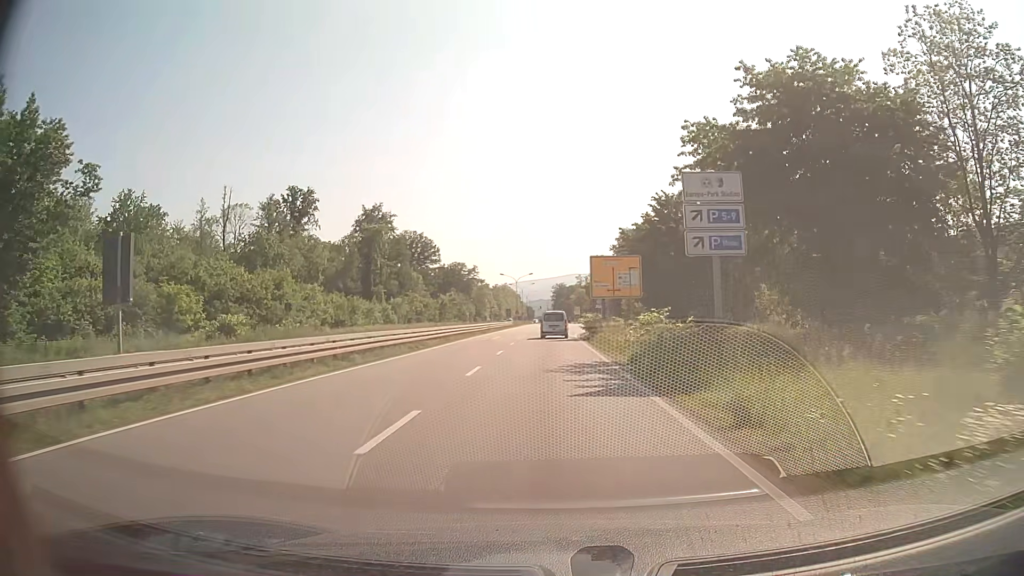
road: primary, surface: asphalt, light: Day
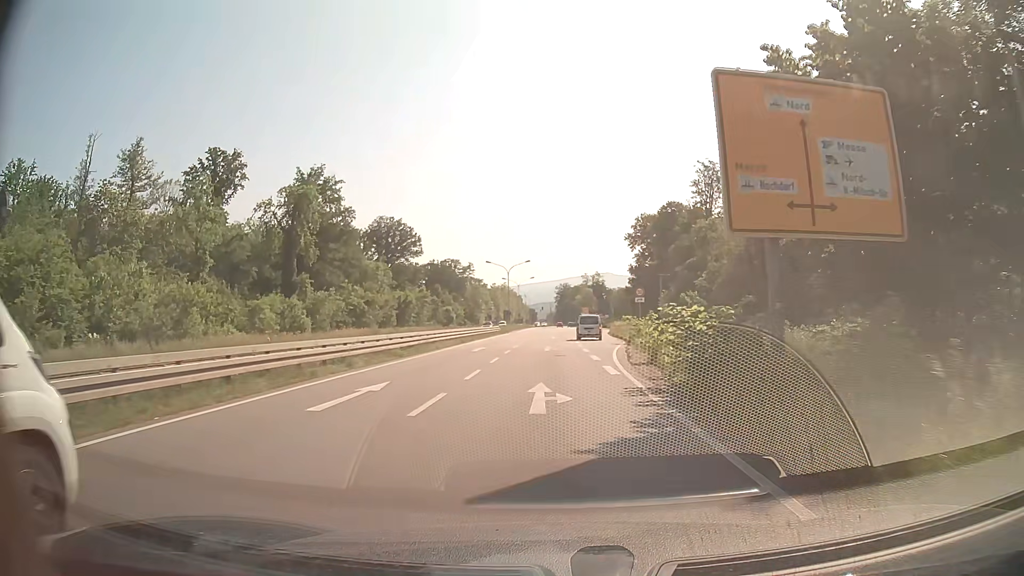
(-0.2, +33.1) m; 0°
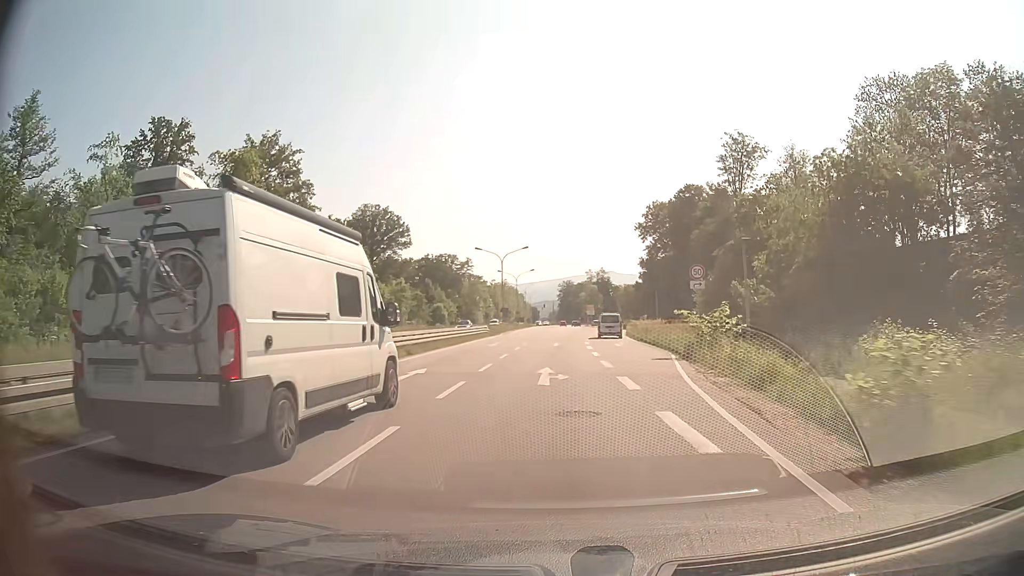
(0.0, +16.4) m; 0°
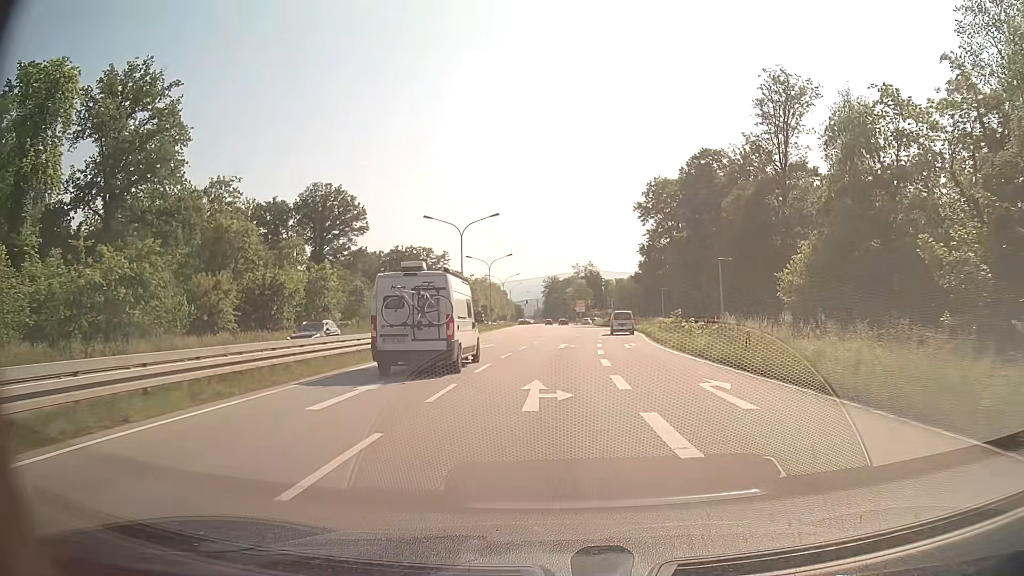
(-0.1, +24.5) m; 0°
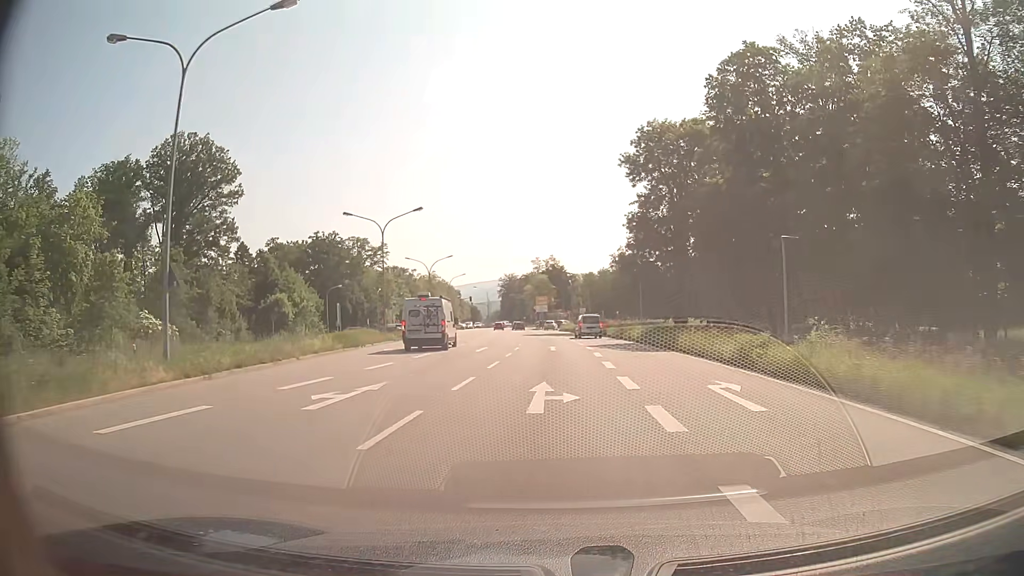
(+1.6, +40.2) m; +4°
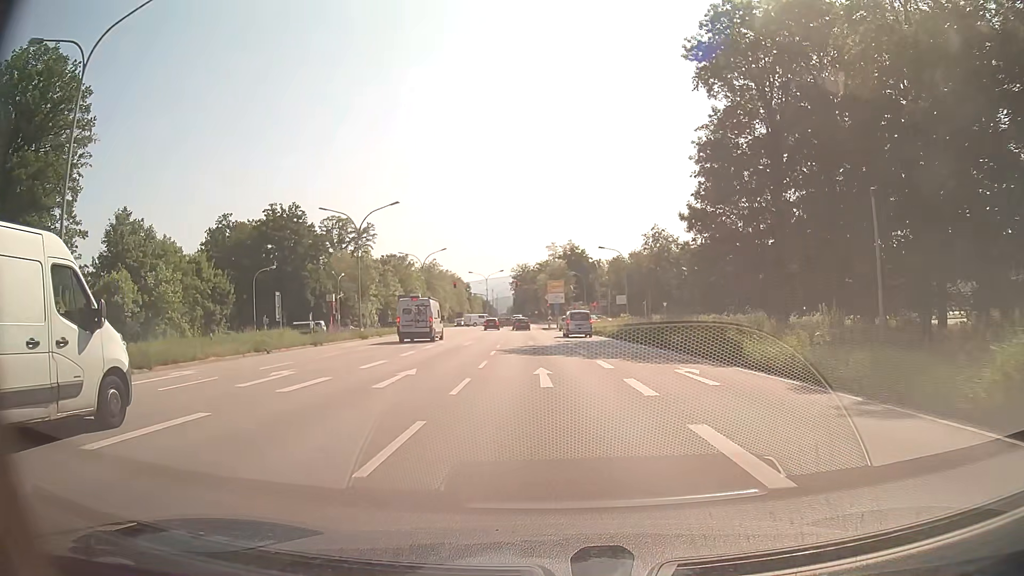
(-0.1, +37.4) m; -1°
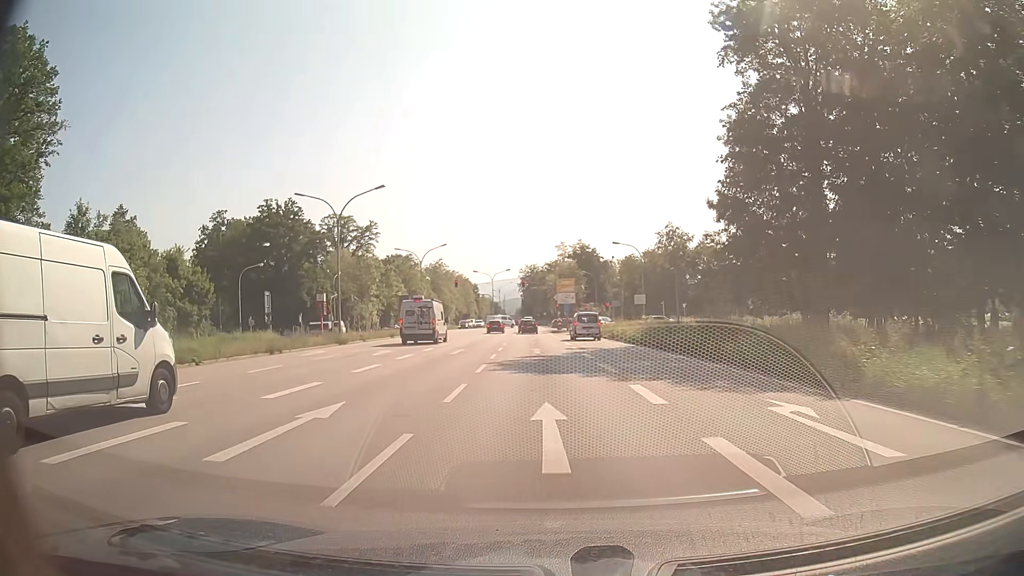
(-0.1, +6.9) m; -1°
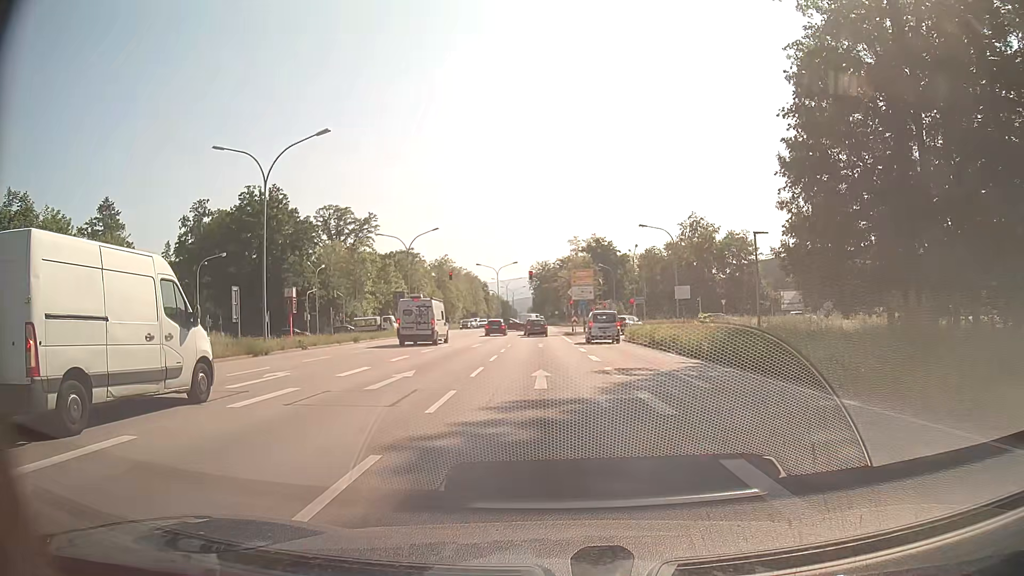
(-0.1, +13.2) m; -1°
